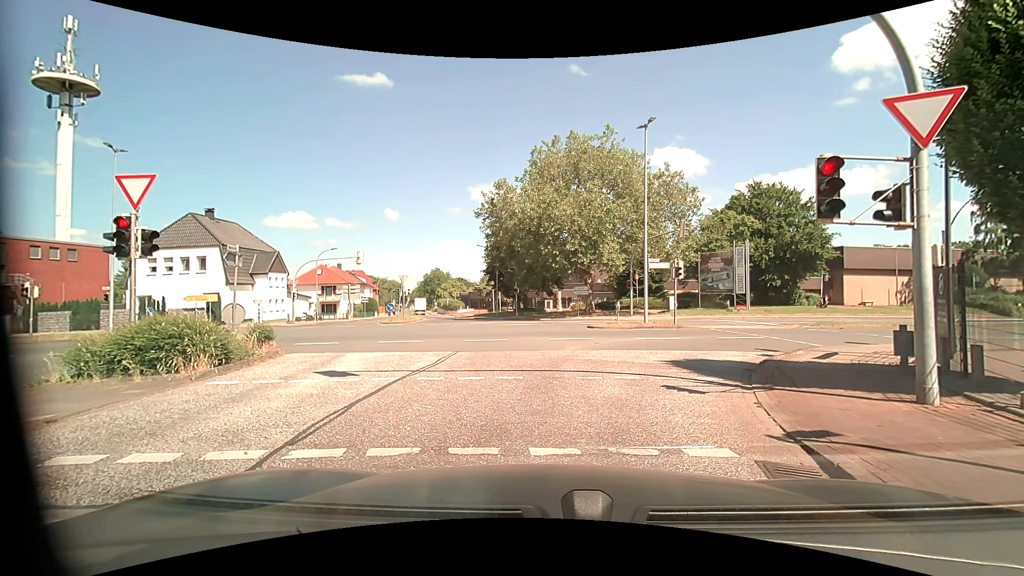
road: unclassified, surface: asphalt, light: Day
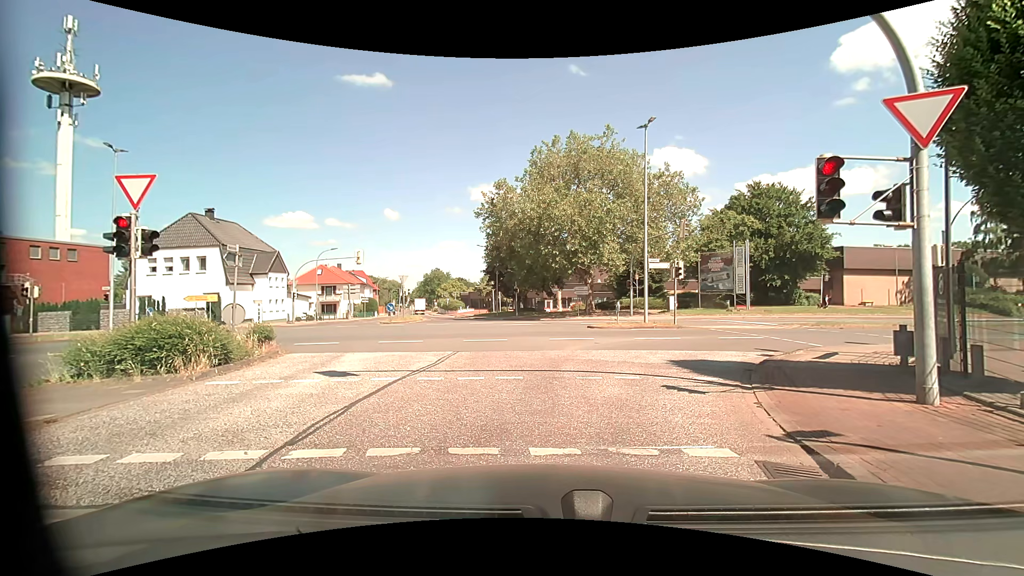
(0.0, 0.0) m; 0°
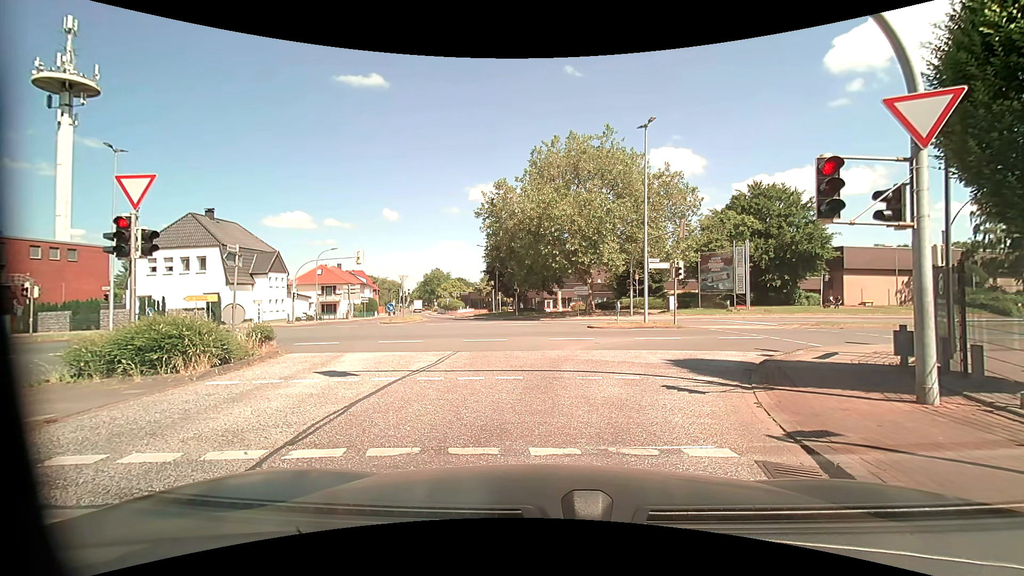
(0.0, 0.0) m; 0°
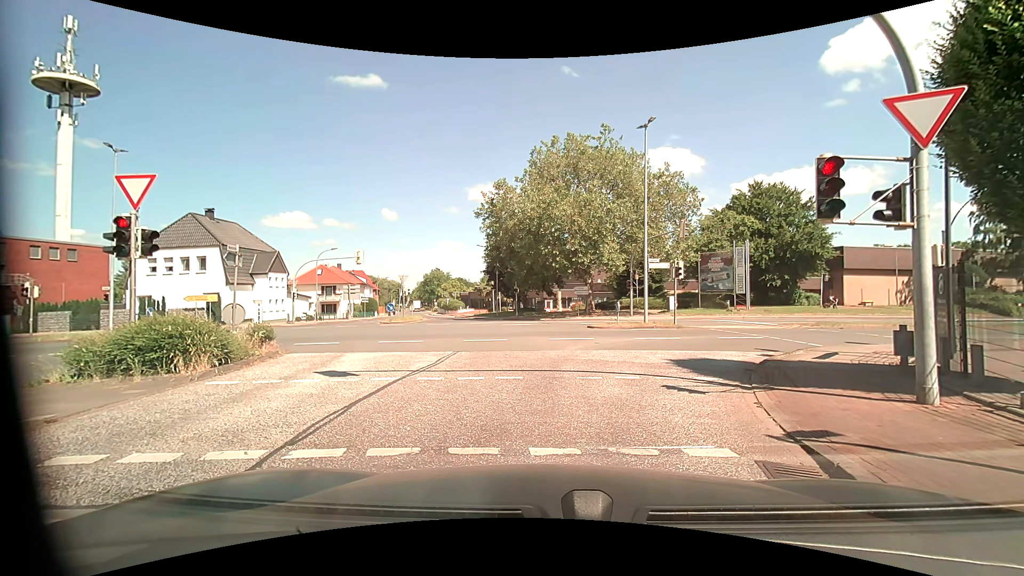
(0.0, 0.0) m; 0°
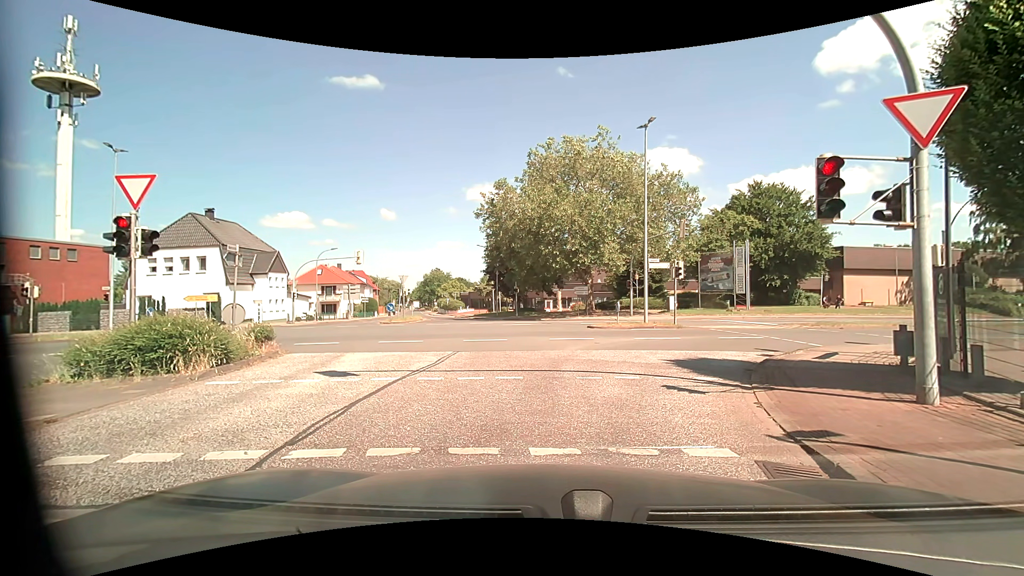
(0.0, 0.0) m; 0°
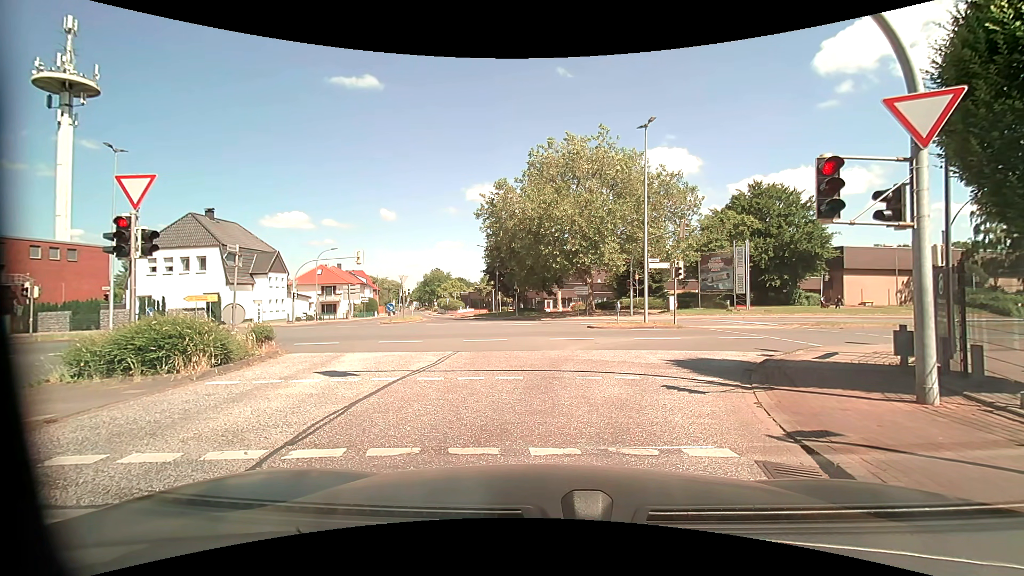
(0.0, 0.0) m; 0°
(0, +10) (+5, +19) (+13, +24) (+23, +26) (+33, +28) (+42, +30) (+52, +32) (+62, +34) (+72, +36) (+82, +38) m
